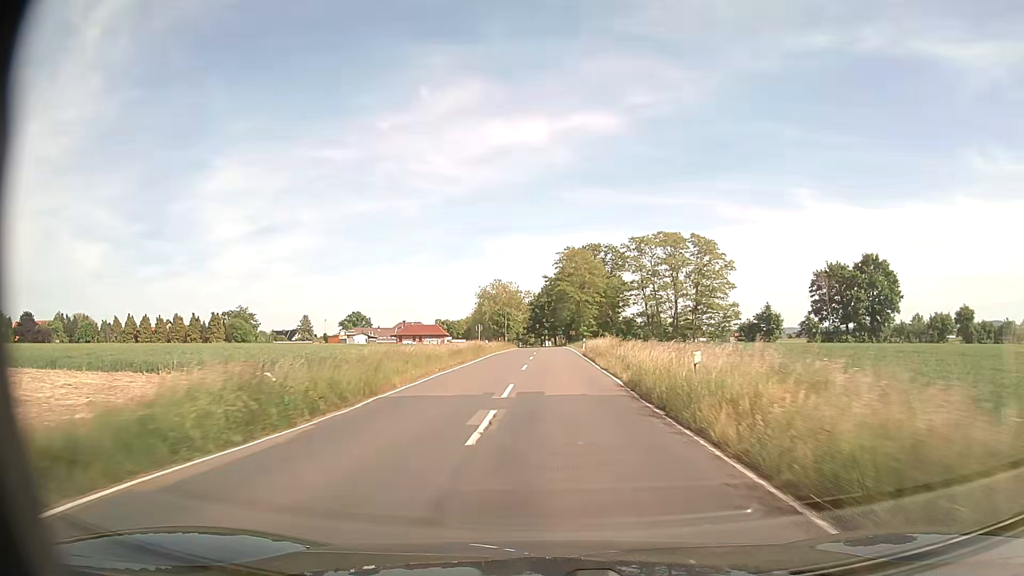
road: secondary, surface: asphalt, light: Day
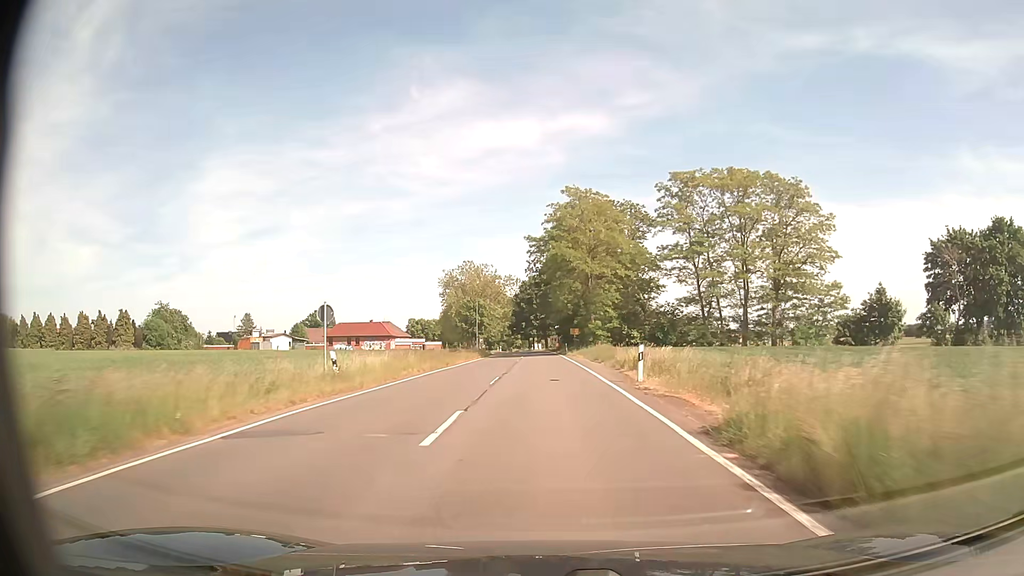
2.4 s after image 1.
(+0.6, +43.1) m; +1°
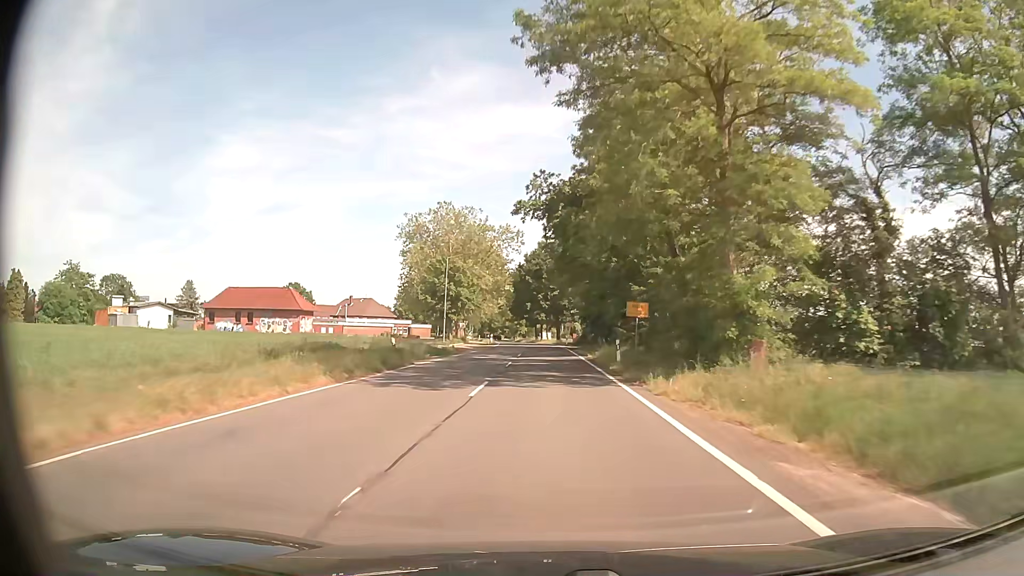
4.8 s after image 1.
(-0.4, +42.8) m; -1°
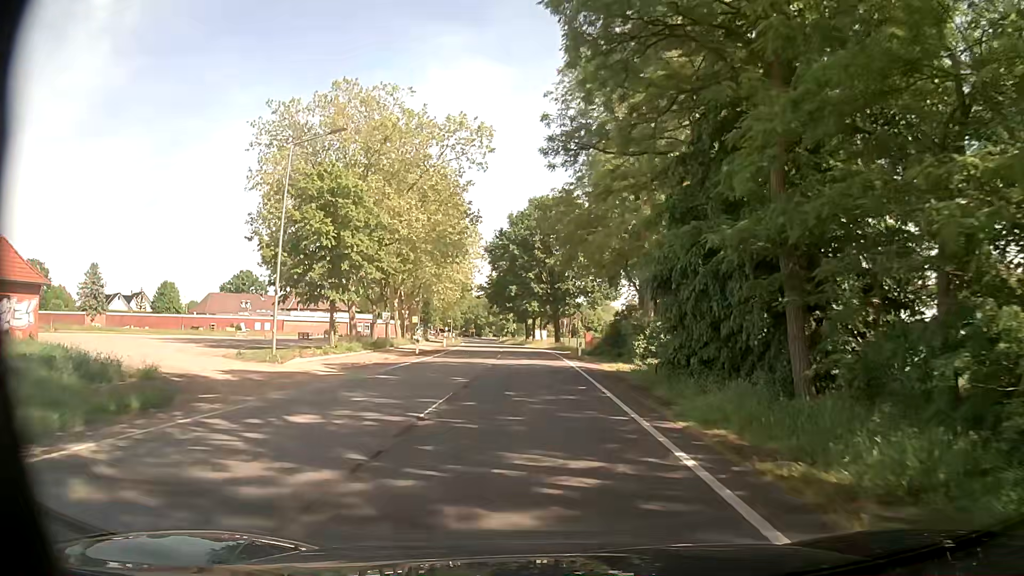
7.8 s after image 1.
(+0.2, +38.6) m; 0°
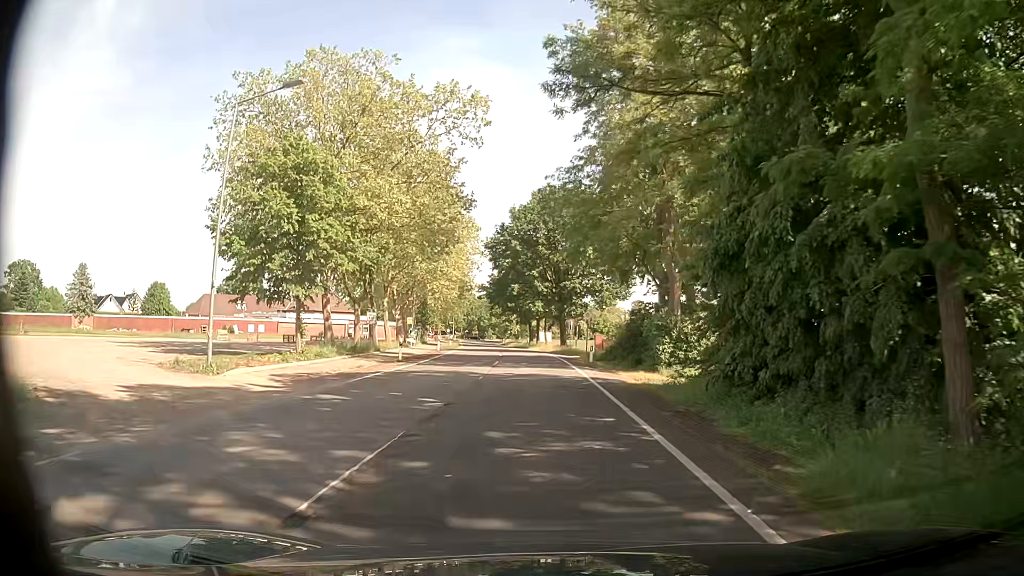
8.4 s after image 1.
(-0.1, +5.5) m; -2°
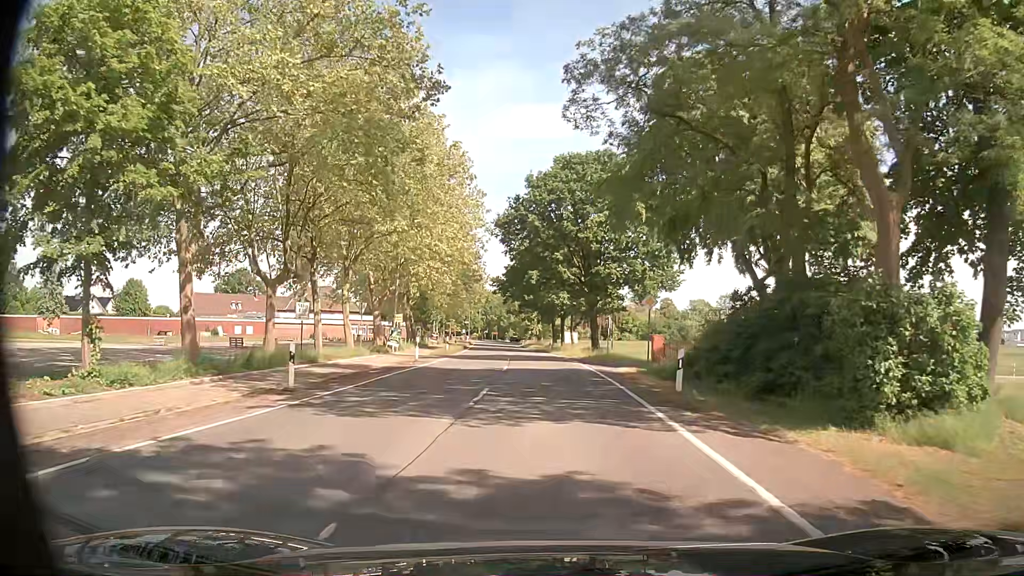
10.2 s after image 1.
(+0.3, +16.3) m; +1°
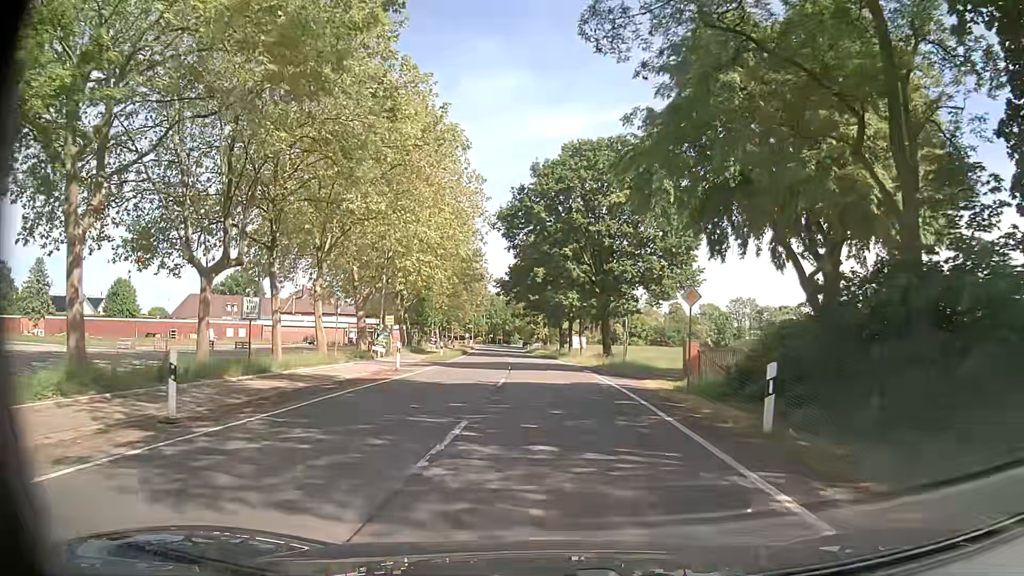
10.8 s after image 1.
(-0.1, +5.8) m; 0°
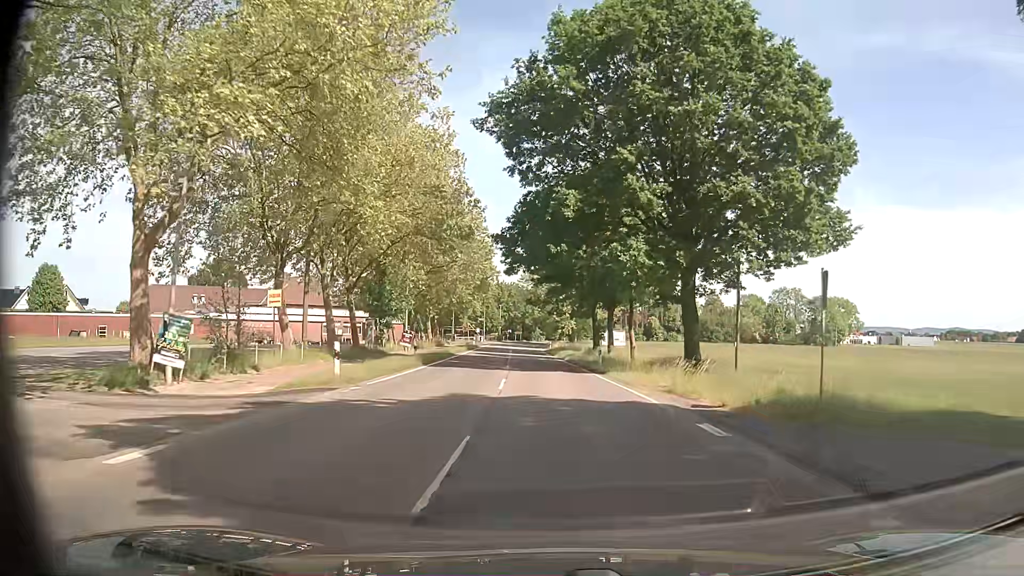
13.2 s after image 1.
(-0.9, +26.2) m; -4°
(0, +10) (0, +20) (0, +30) (0, +40) (-1, +50) (-1, +60) (-1, +70) (-1, +80) (-1, +90) (-1, +100) m
